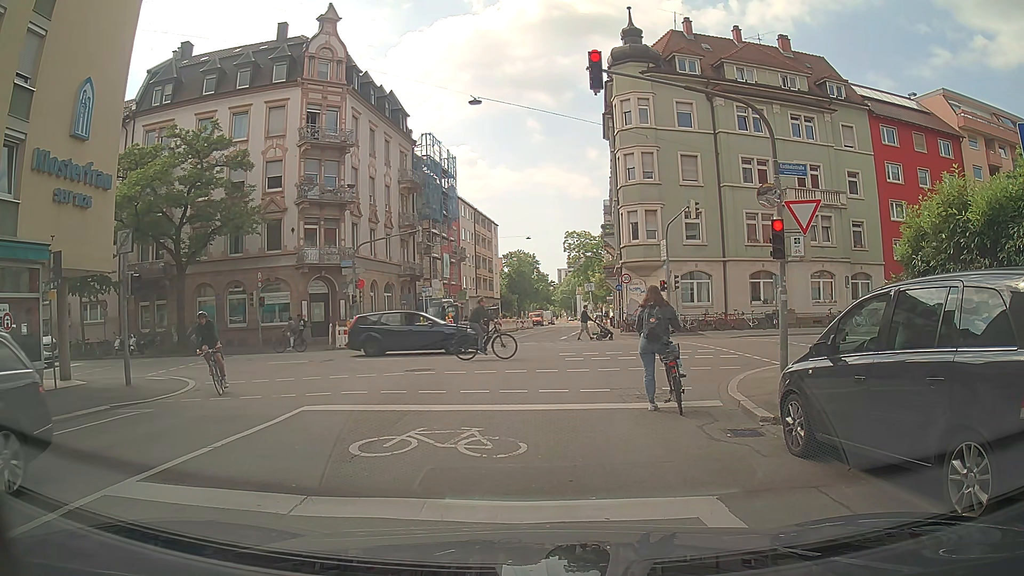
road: residential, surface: asphalt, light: Day
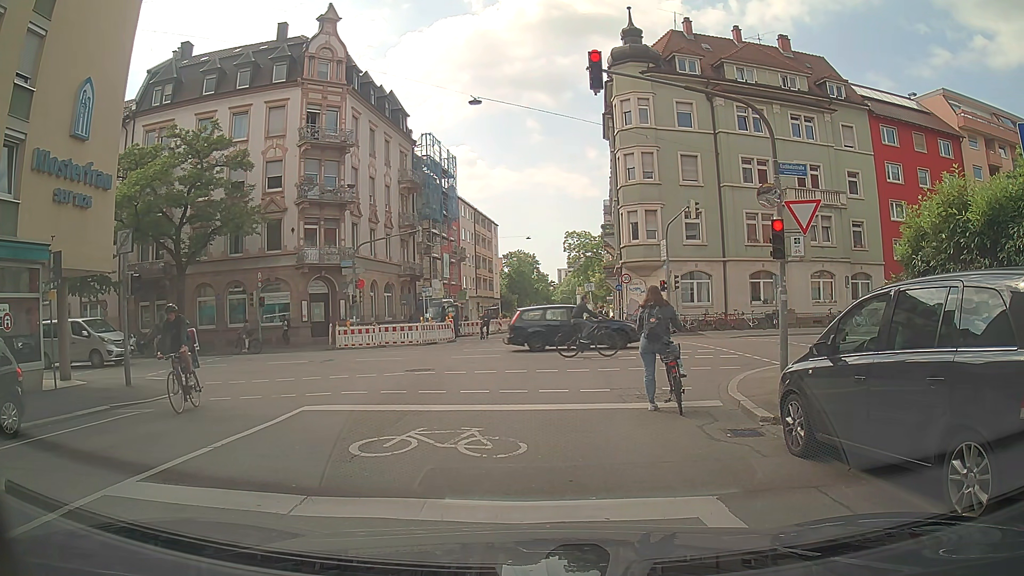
(0.0, 0.0) m; 0°
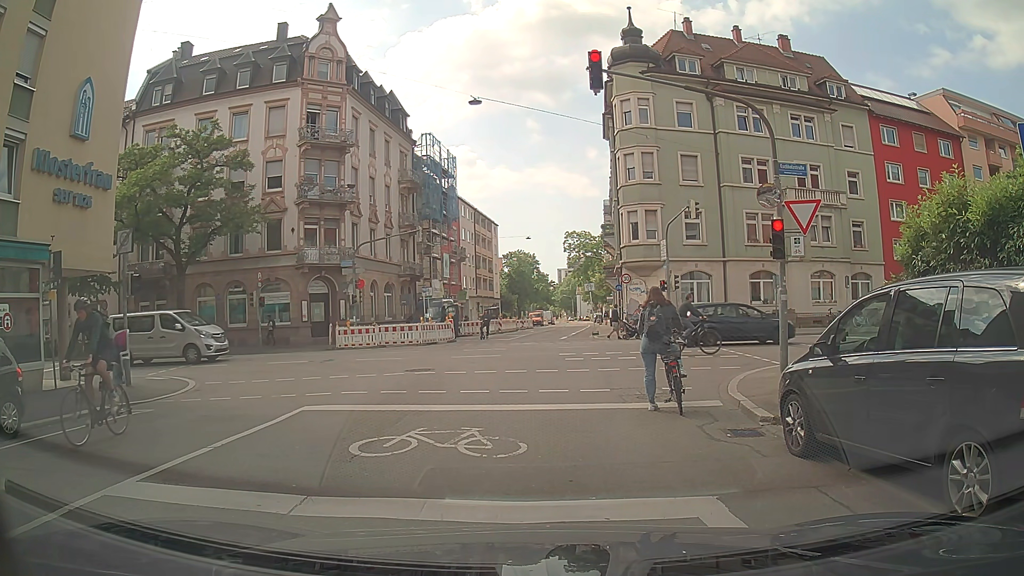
(0.0, 0.0) m; 0°
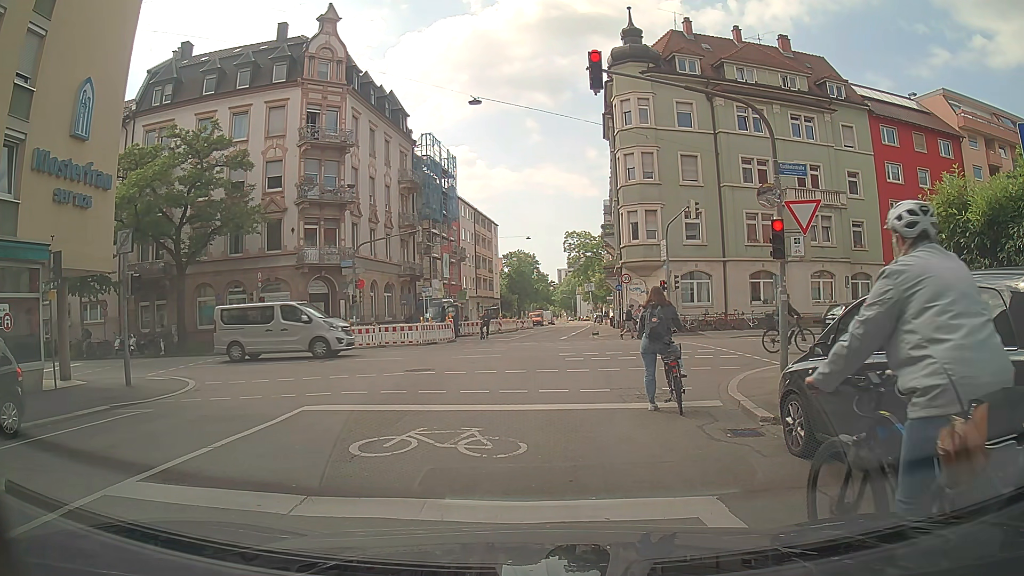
(0.0, 0.0) m; 0°
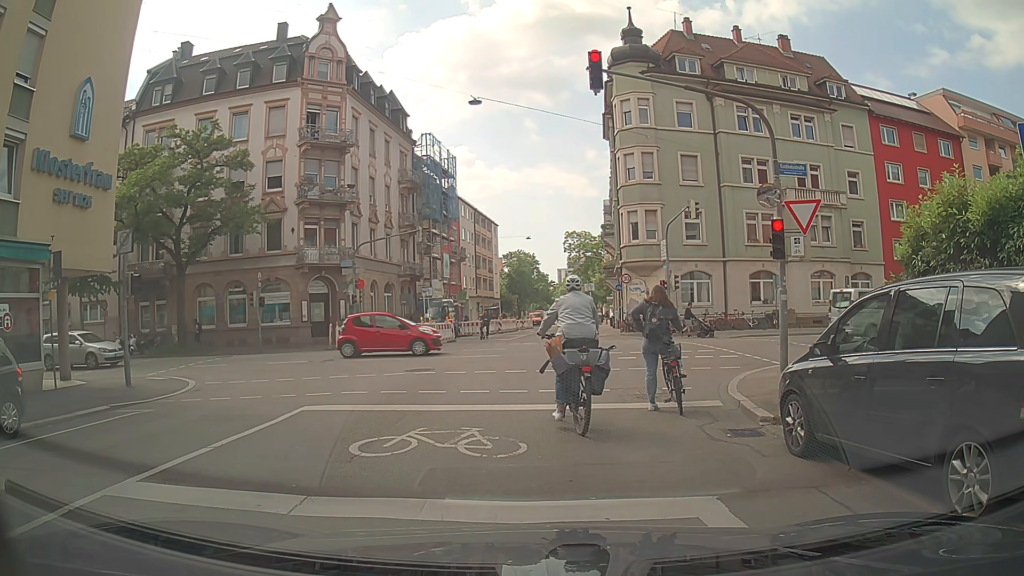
(0.0, 0.0) m; 0°
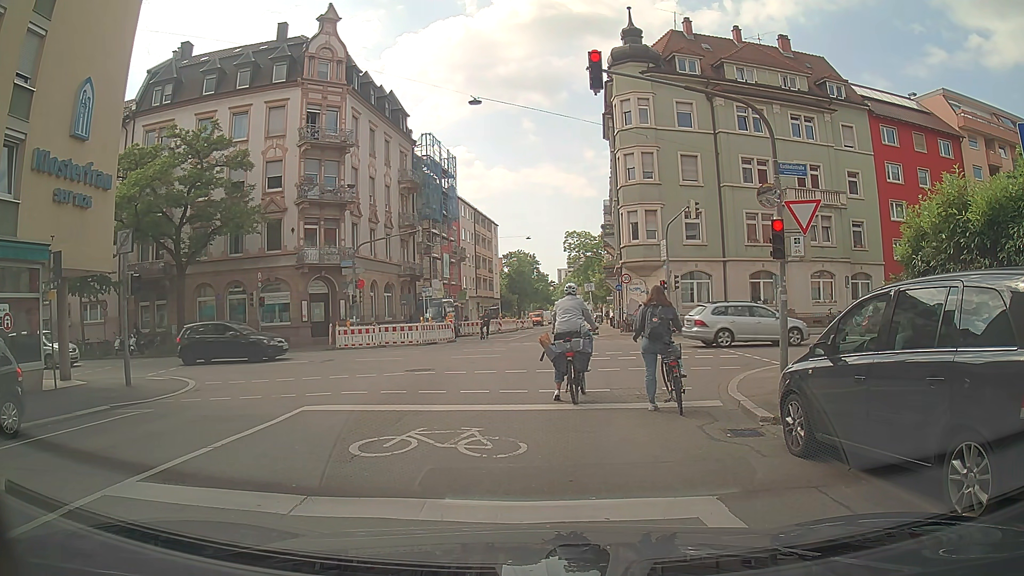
(0.0, 0.0) m; 0°
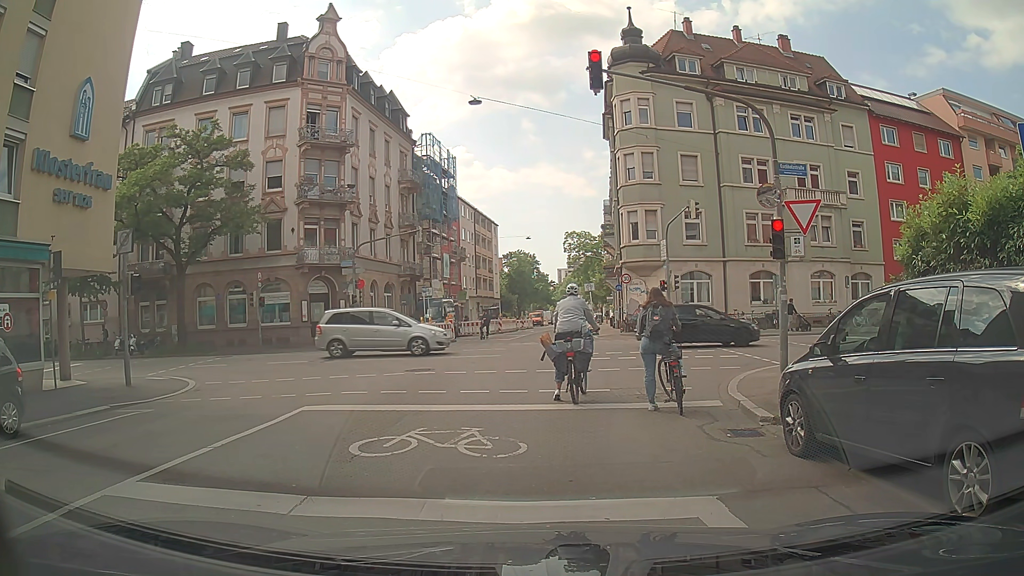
(0.0, 0.0) m; 0°
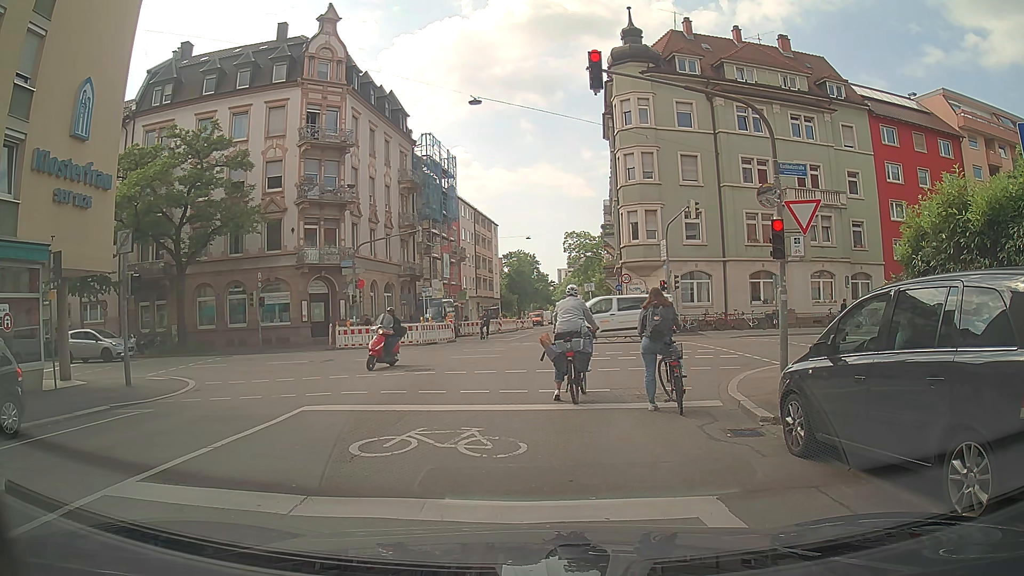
(0.0, 0.0) m; 0°
